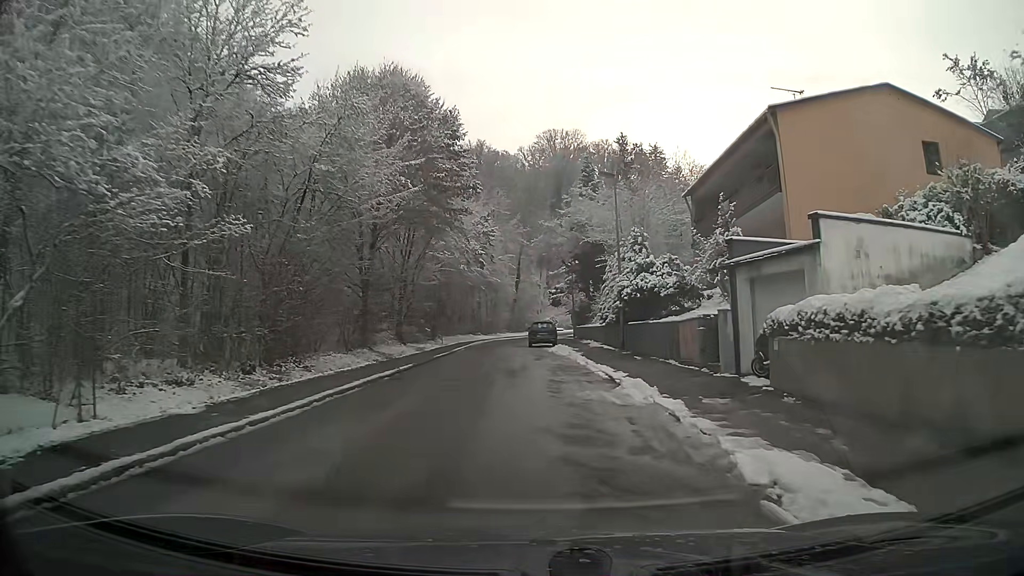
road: residential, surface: asphalt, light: Day
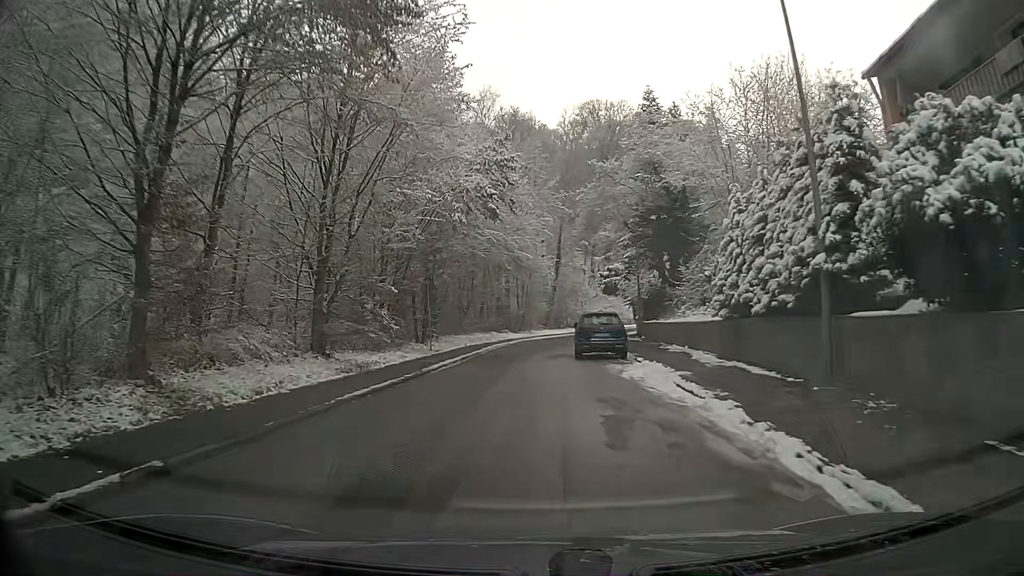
(-0.6, +19.1) m; -5°
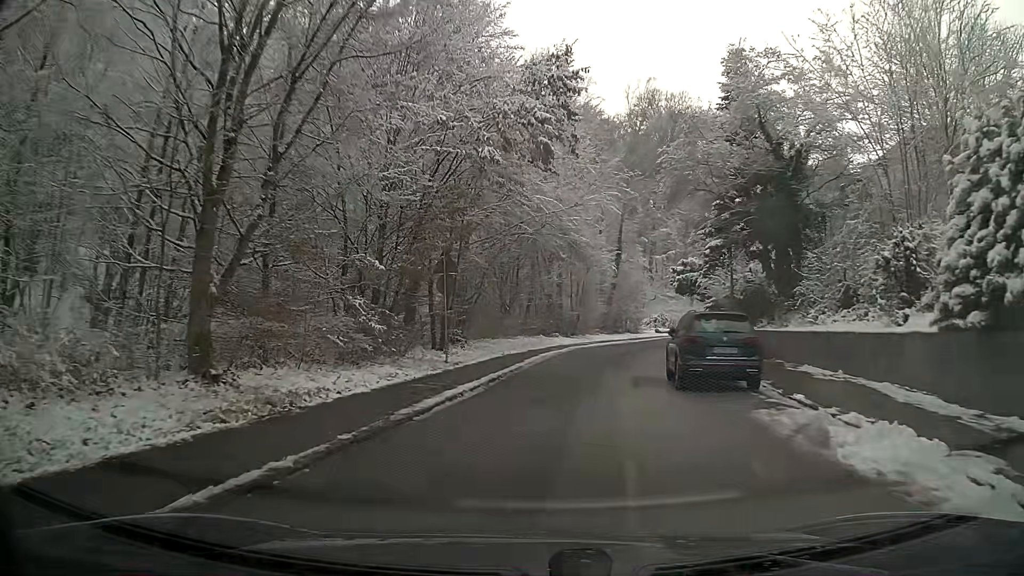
(-0.3, +9.6) m; -3°
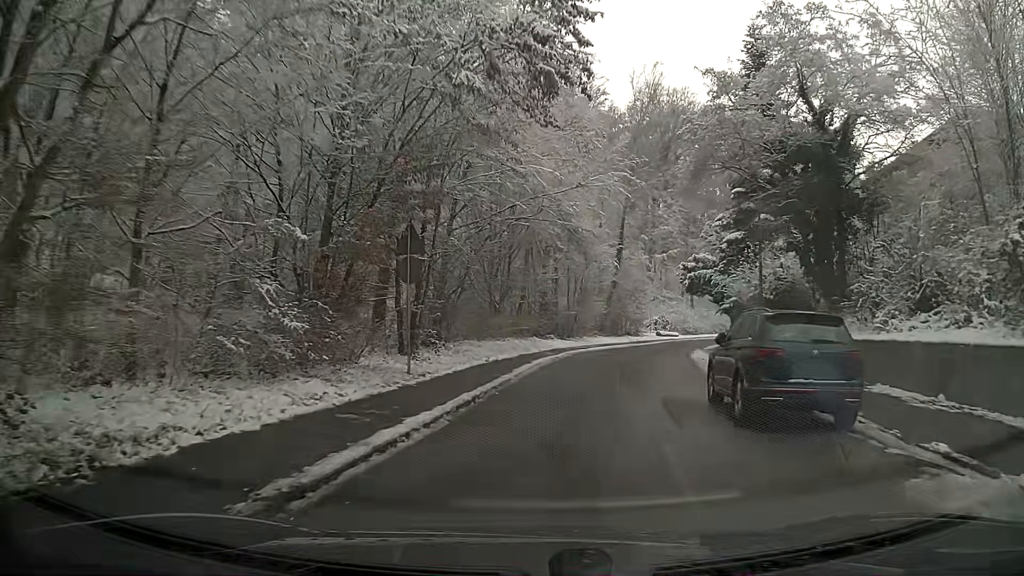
(0.0, +4.9) m; +1°
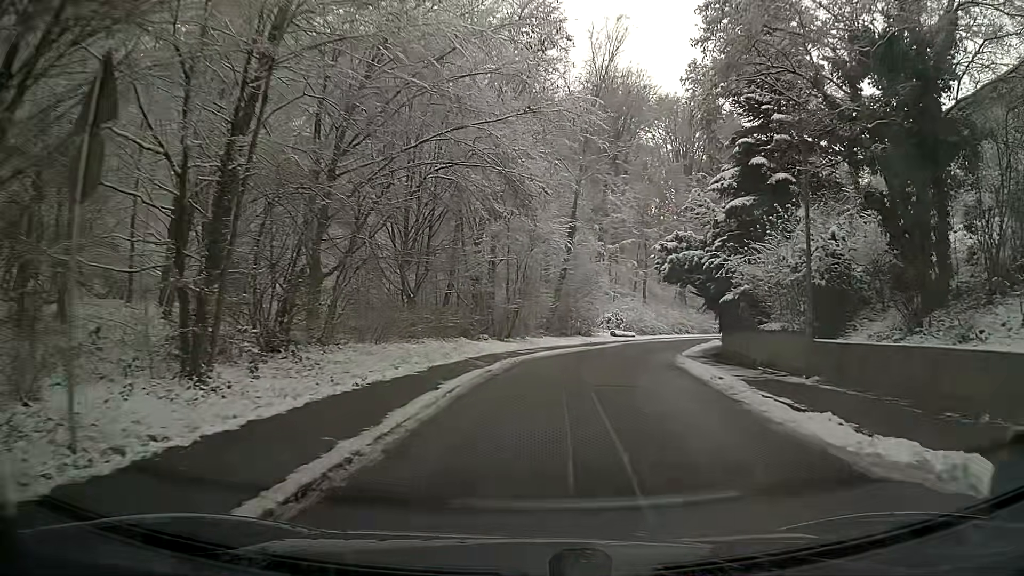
(+0.5, +9.8) m; +4°
